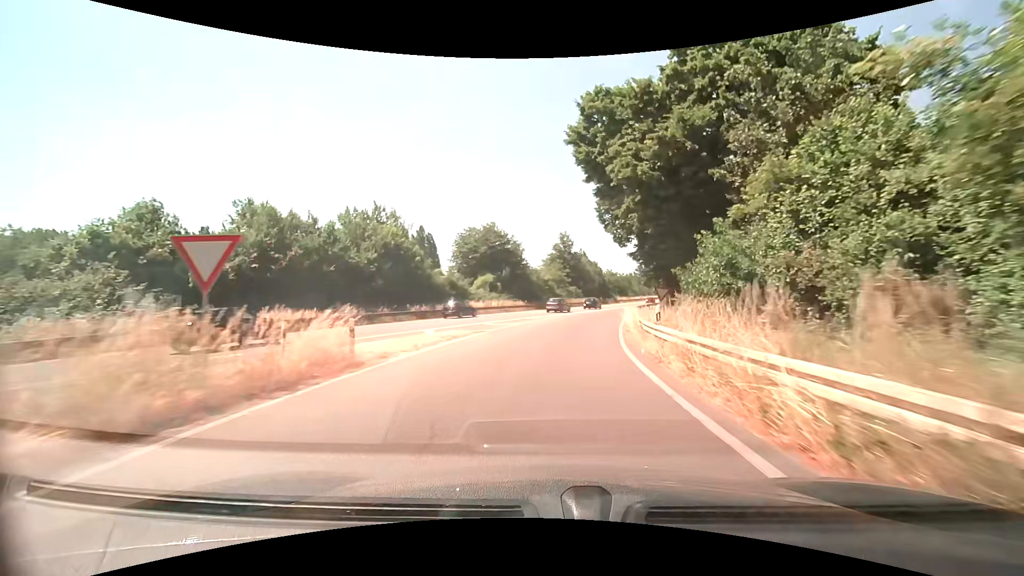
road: trunk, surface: asphalt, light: Day
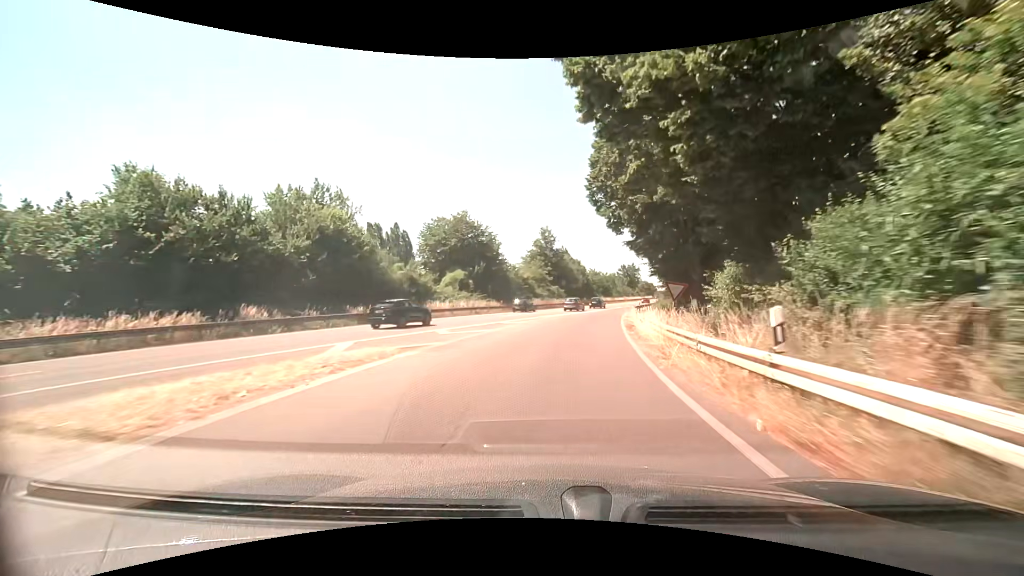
(+0.2, +8.7) m; +2°
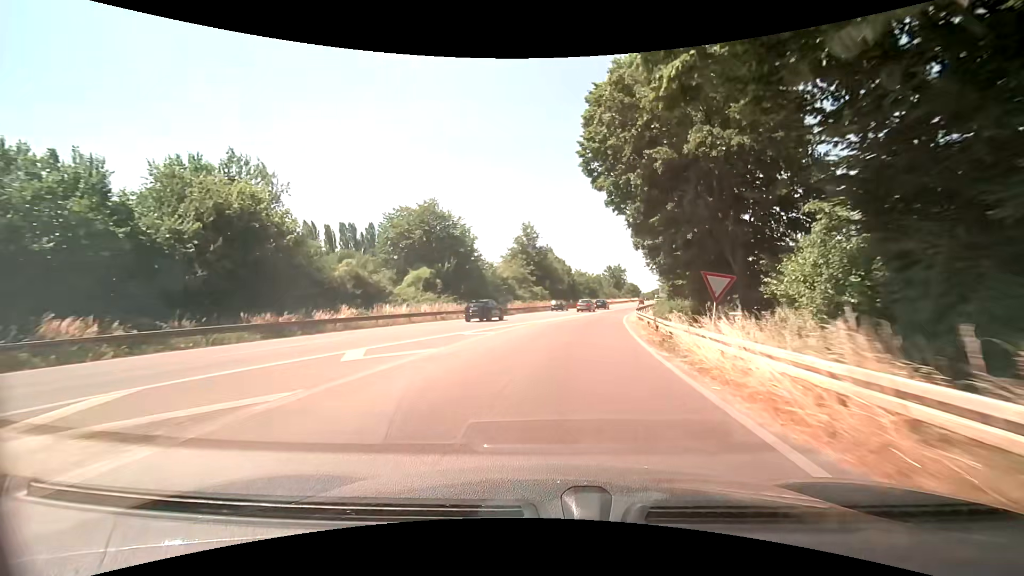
(+0.2, +8.9) m; +2°
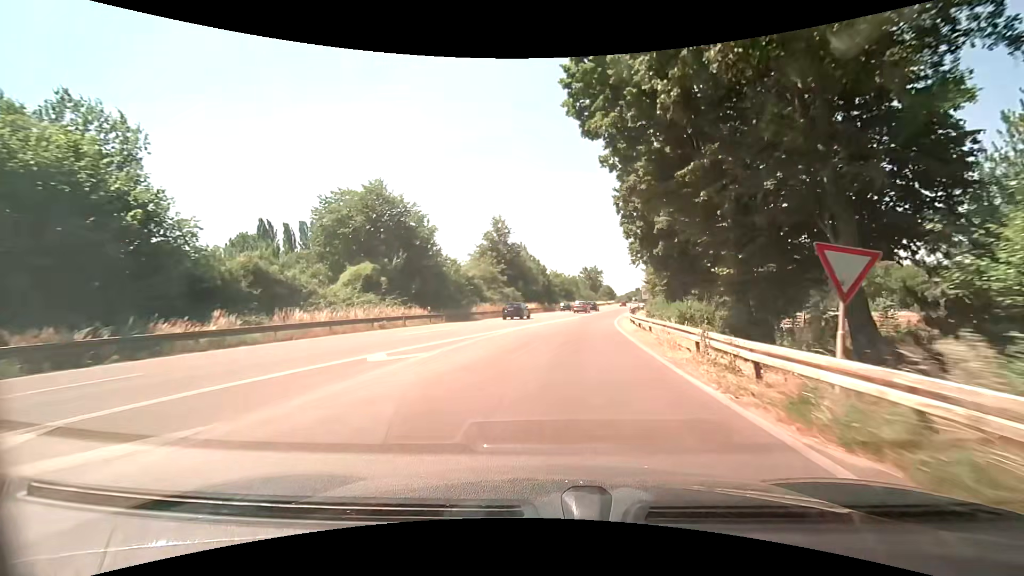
(+0.2, +8.9) m; +3°
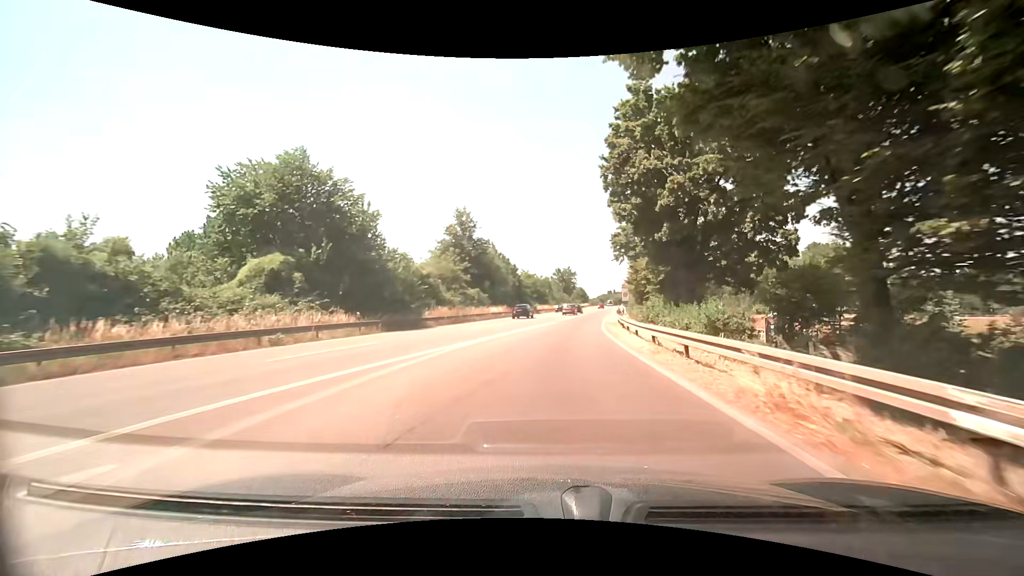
(+0.2, +9.0) m; +3°
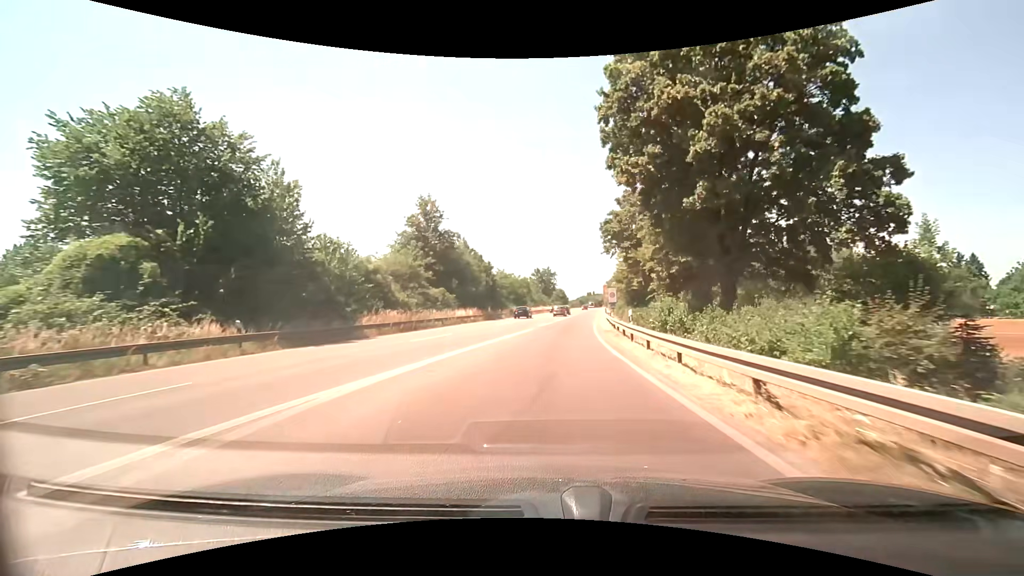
(+0.2, +9.2) m; +3°
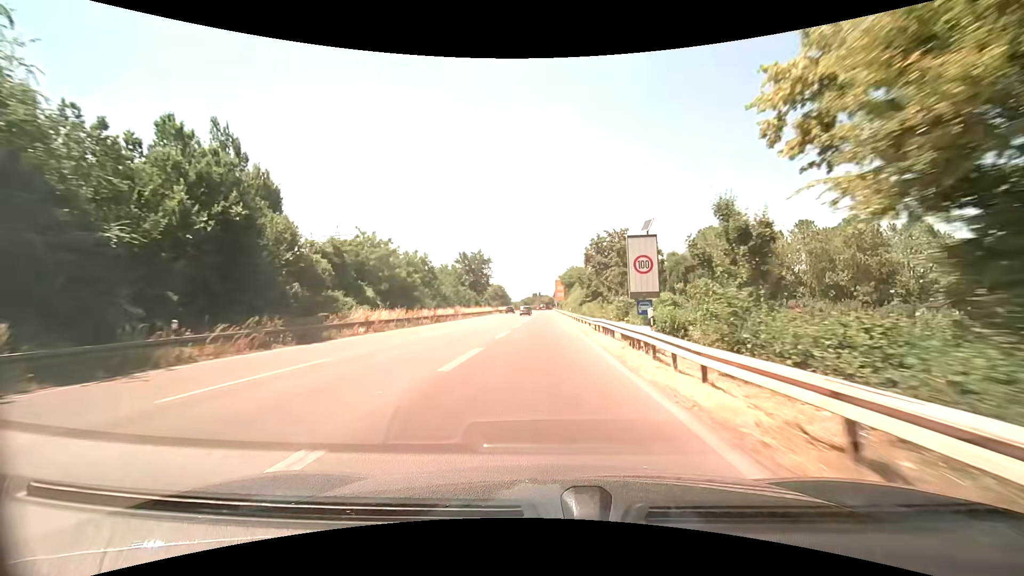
(+3.2, +51.1) m; +6°
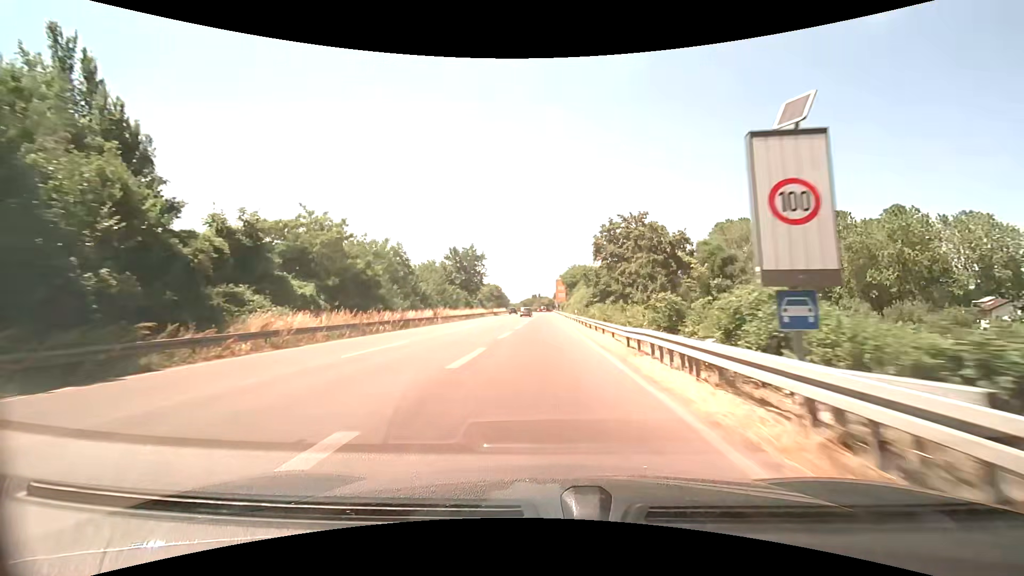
(-0.1, +11.4) m; 0°
(0, +10) (0, +20) (0, +30) (0, +40) (-1, +50) (-1, +60) (-2, +70) (-2, +80) (-3, +90) (-3, +100) m
